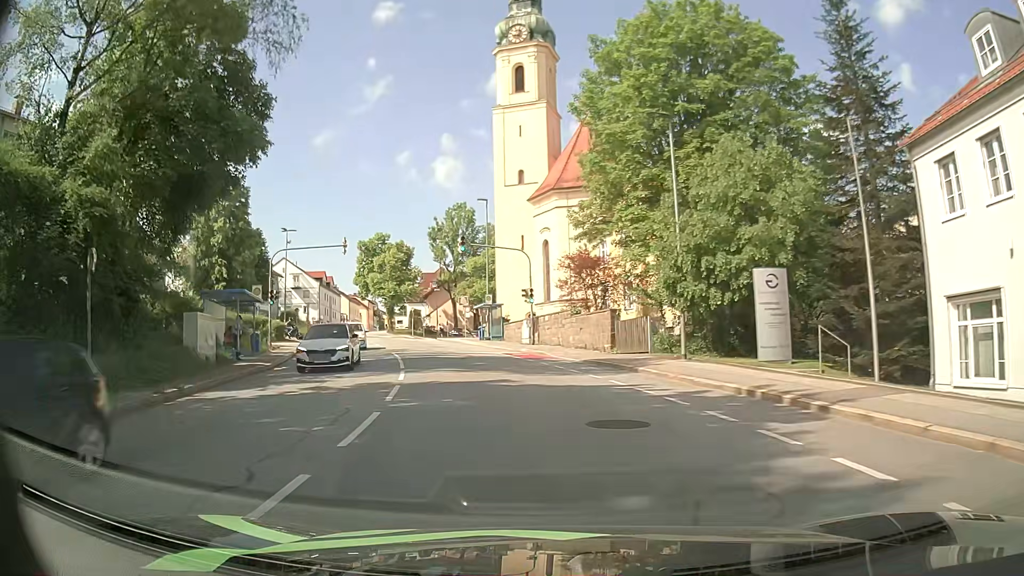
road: tertiary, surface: asphalt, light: Day
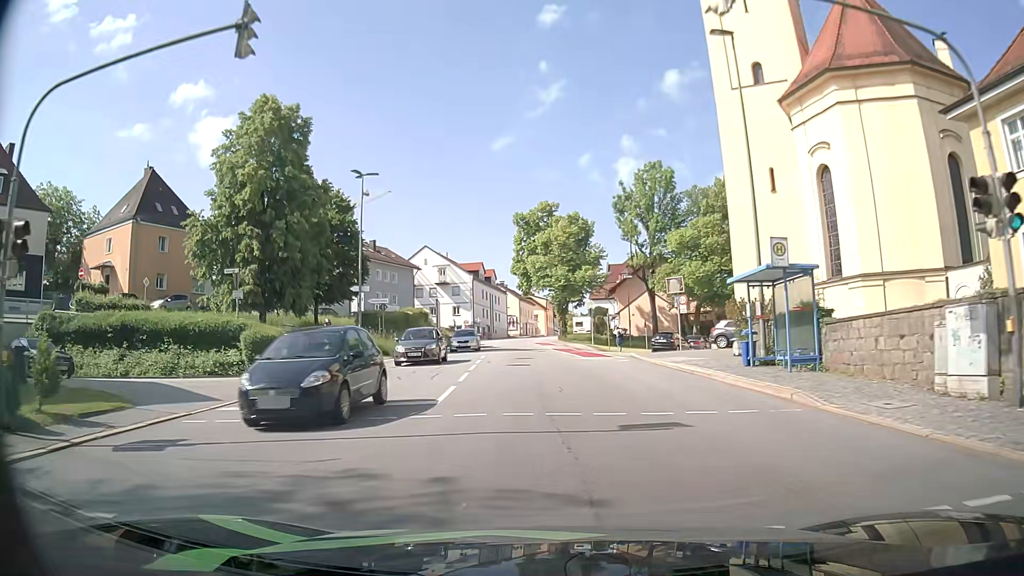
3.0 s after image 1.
(-4.9, +29.3) m; -17°
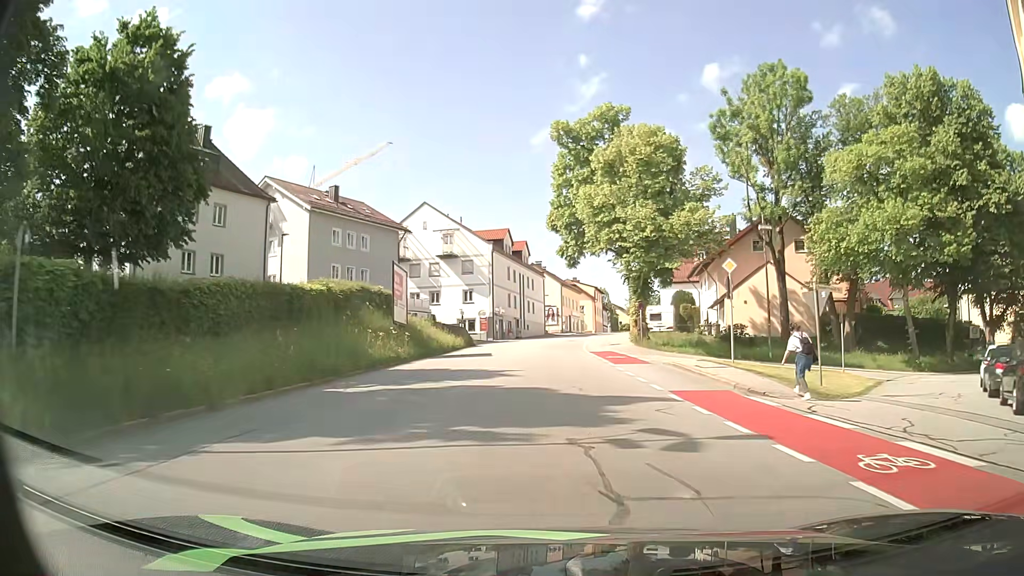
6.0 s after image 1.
(-1.2, +32.4) m; -3°
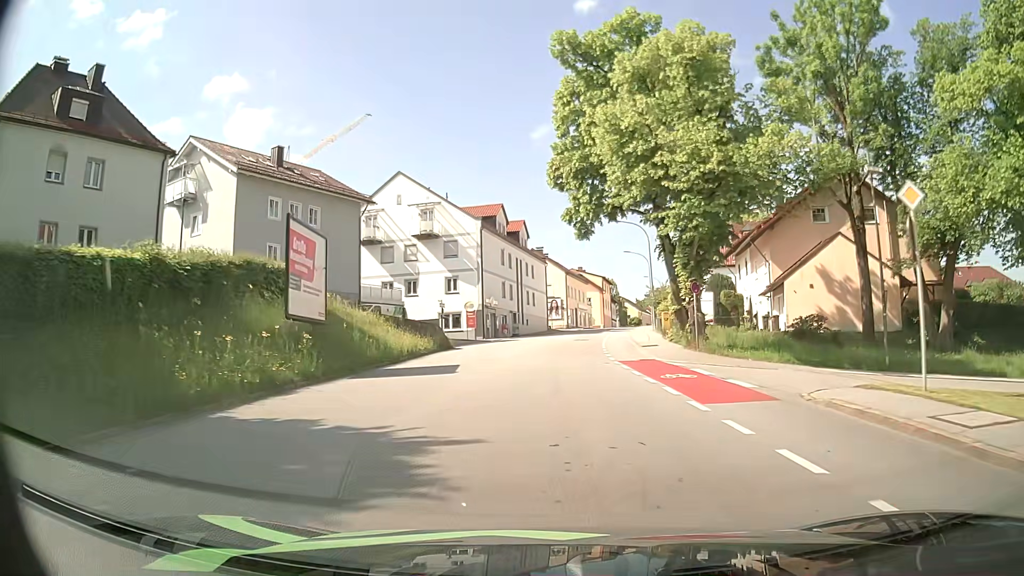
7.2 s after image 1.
(0.0, +13.0) m; -1°
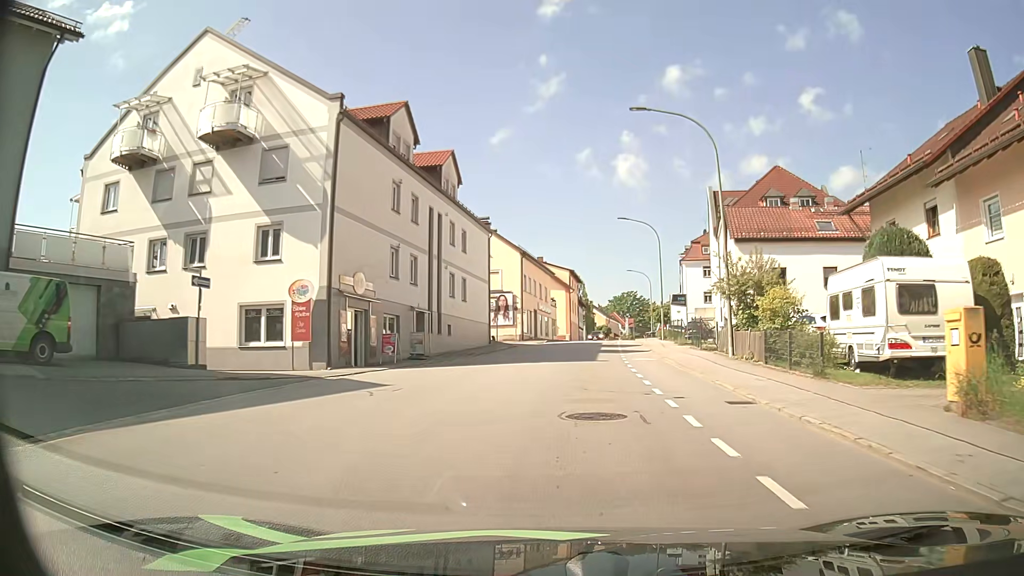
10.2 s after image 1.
(+0.9, +30.8) m; +4°
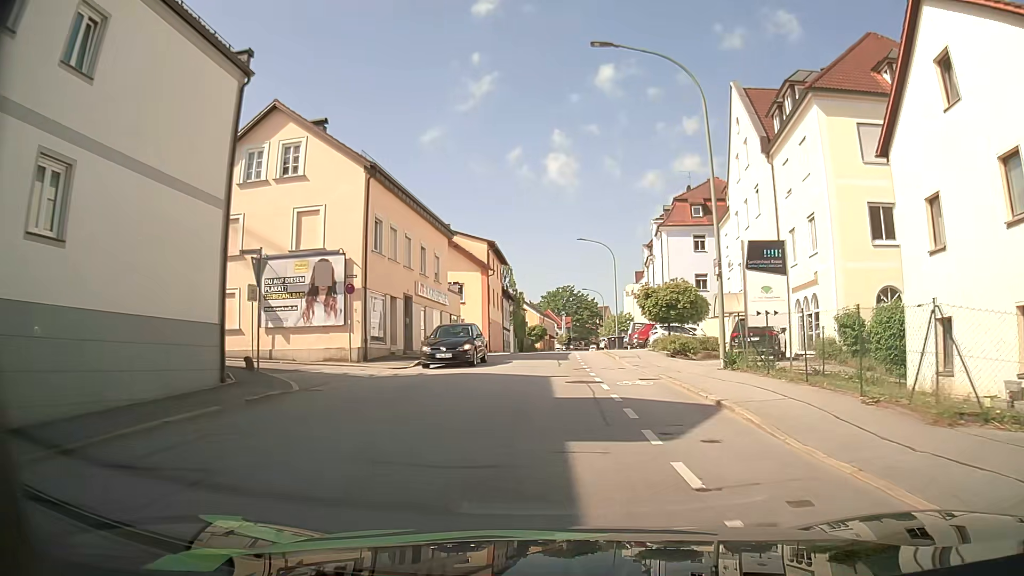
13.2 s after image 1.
(+2.1, +30.9) m; +6°
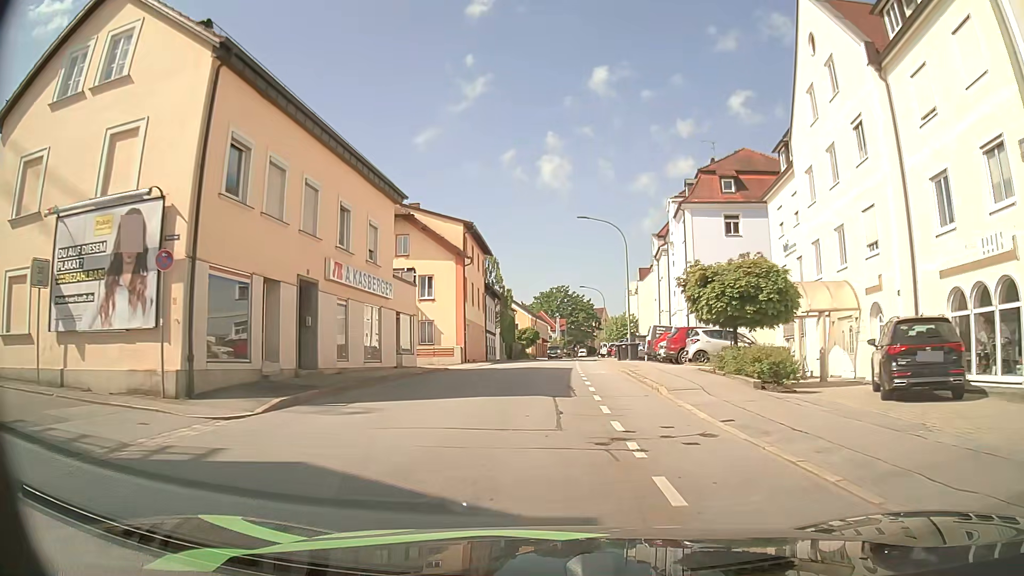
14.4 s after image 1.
(+0.1, +12.3) m; 0°
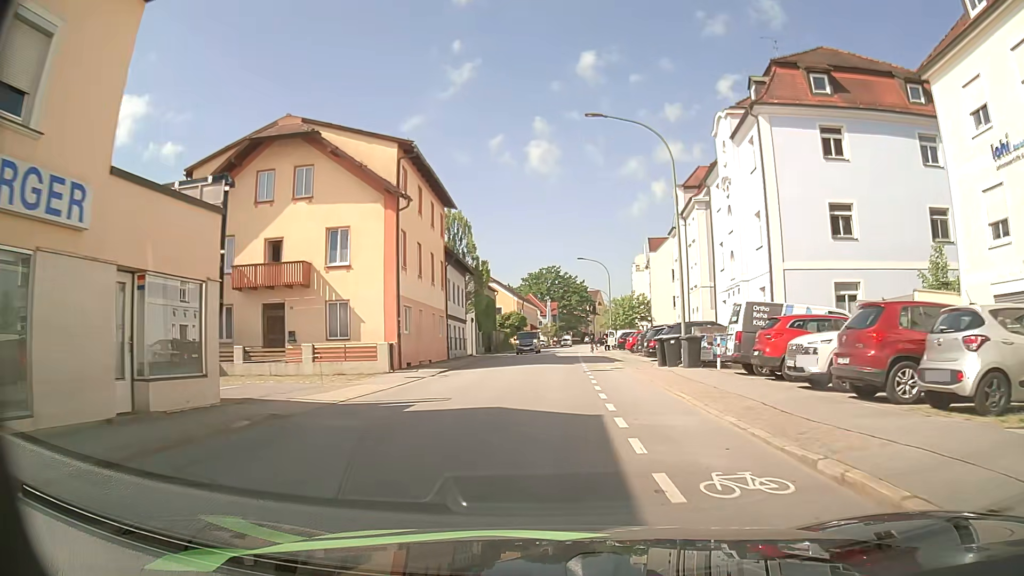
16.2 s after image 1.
(+0.2, +18.2) m; +1°
(0, +10) (0, +20) (+1, +30) (+1, +40) (+1, +50) (+1, +60) (+2, +70) (+3, +80) (+3, +90) (+4, +100) m
